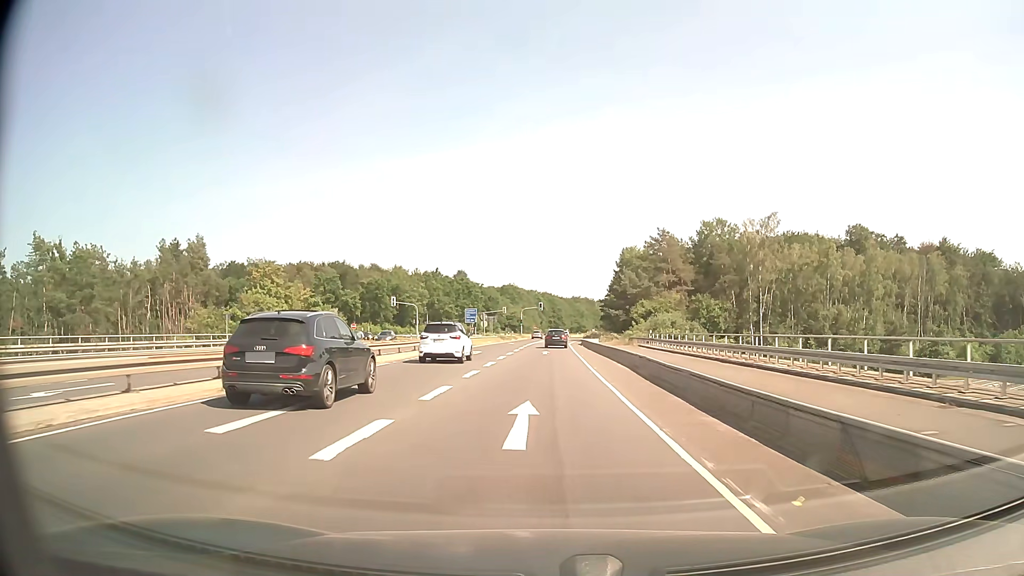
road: secondary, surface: asphalt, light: Day
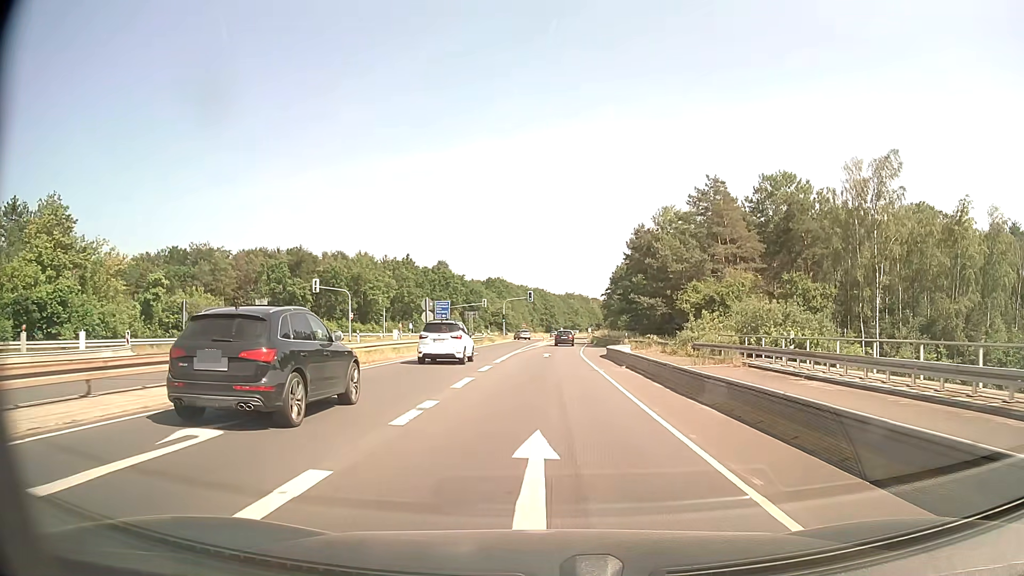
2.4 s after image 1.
(0.0, +33.7) m; 0°
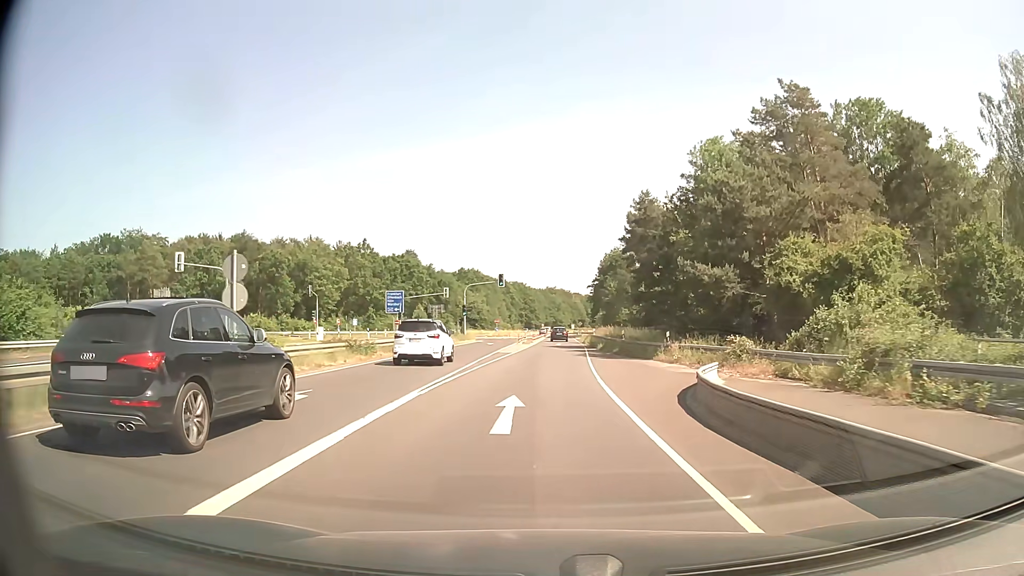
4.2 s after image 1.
(+0.4, +25.7) m; +2°
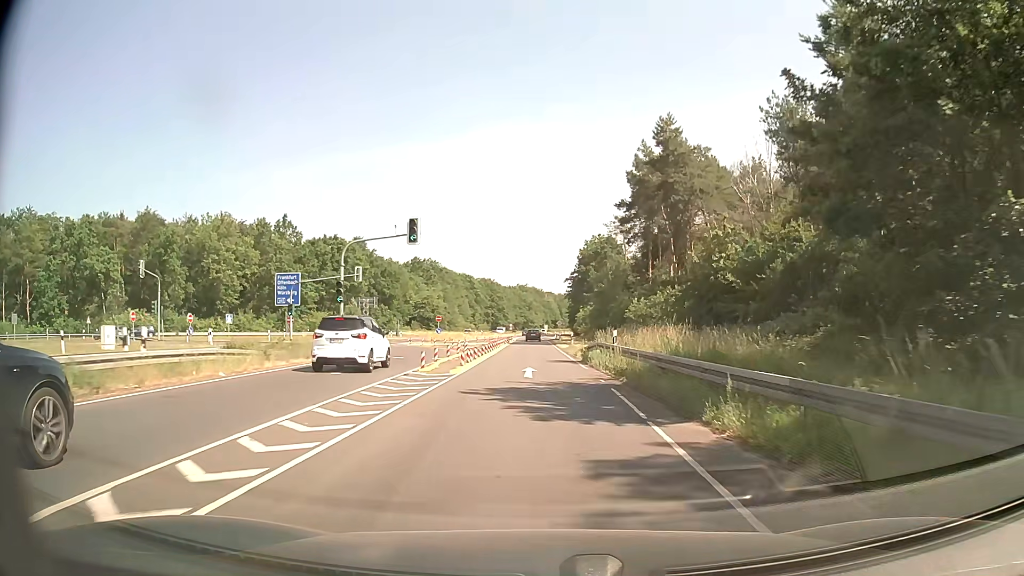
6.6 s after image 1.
(+0.7, +34.0) m; +2°
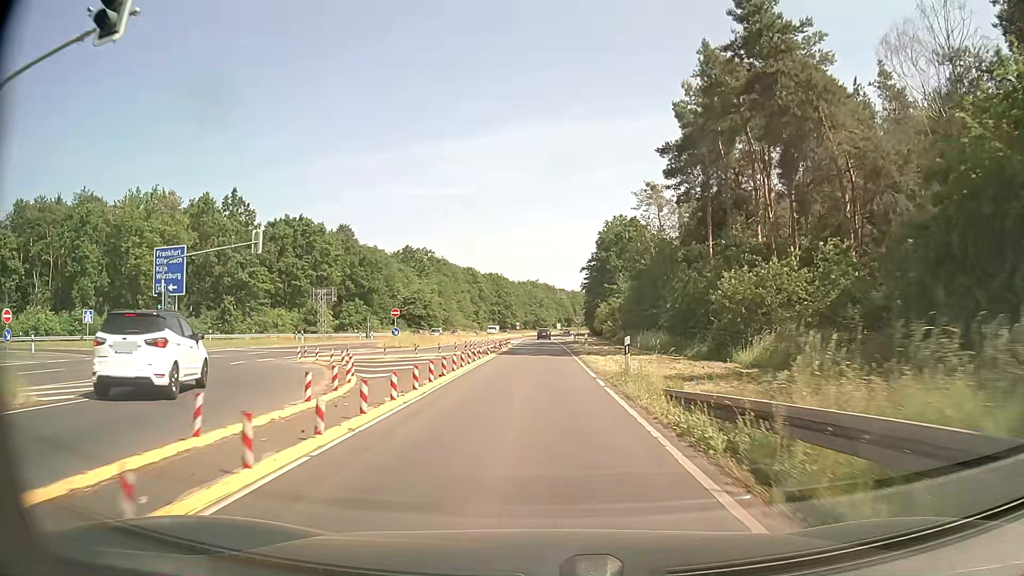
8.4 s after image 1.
(0.0, +25.2) m; -1°
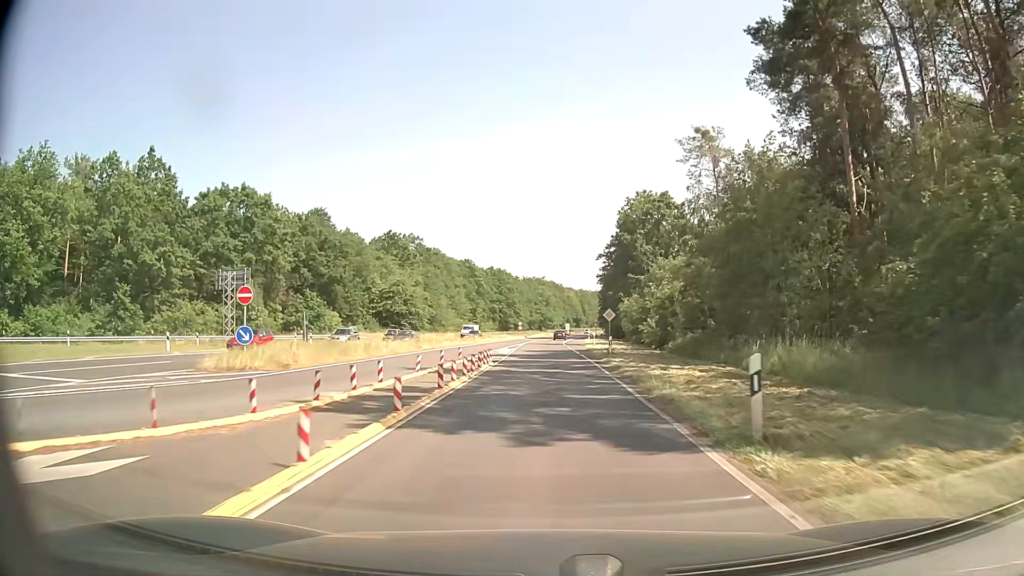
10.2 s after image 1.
(-0.2, +25.7) m; 0°
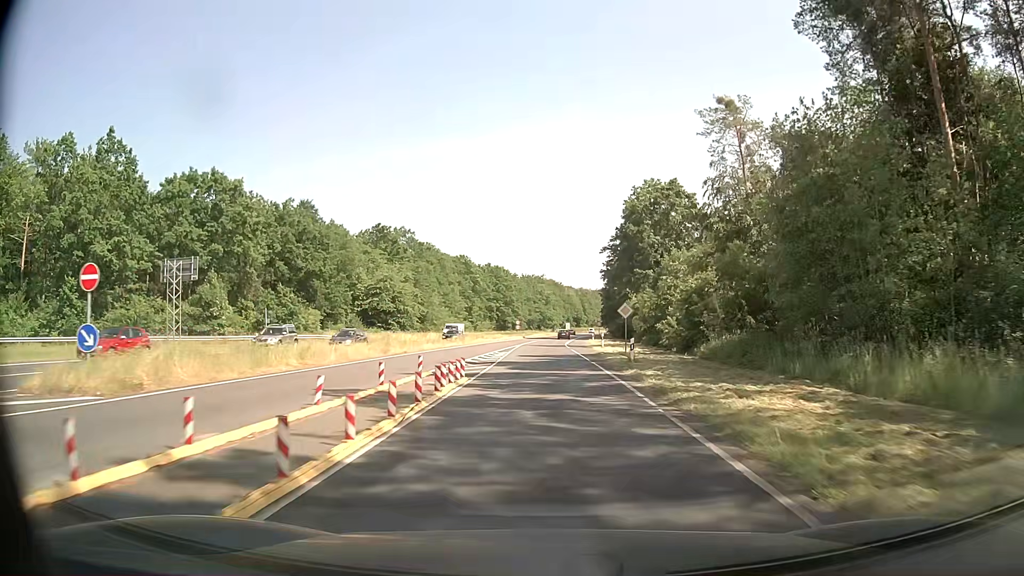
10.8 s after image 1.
(0.0, +8.7) m; 0°
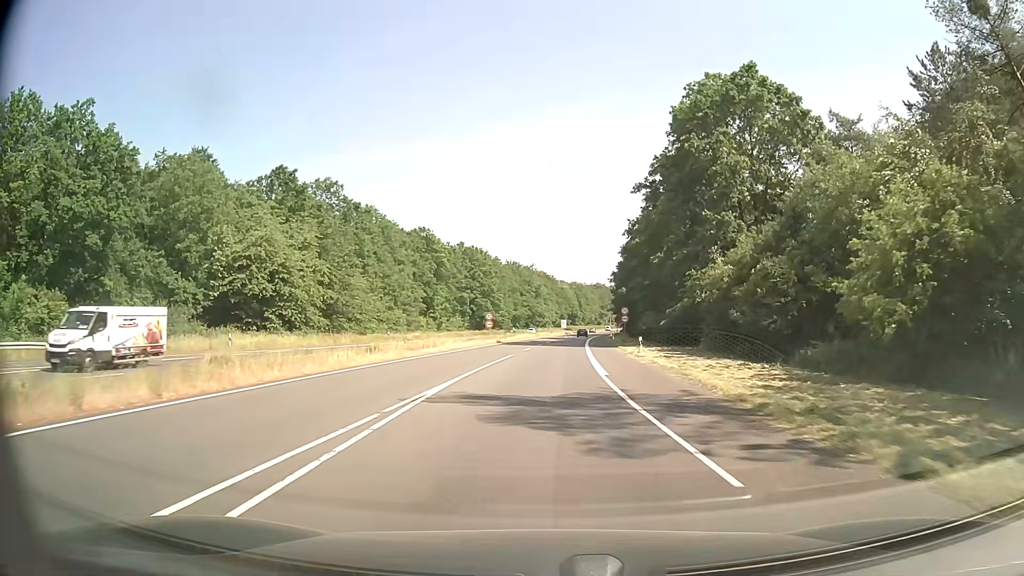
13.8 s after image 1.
(+0.1, +44.9) m; +1°
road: motorway_link
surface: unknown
(0, +10) (0, +20) (0, +30) (+1, +40) (+1, +50) (+2, +60) (+2, +70) (+3, +80) (+4, +90) (+5, +100) m
